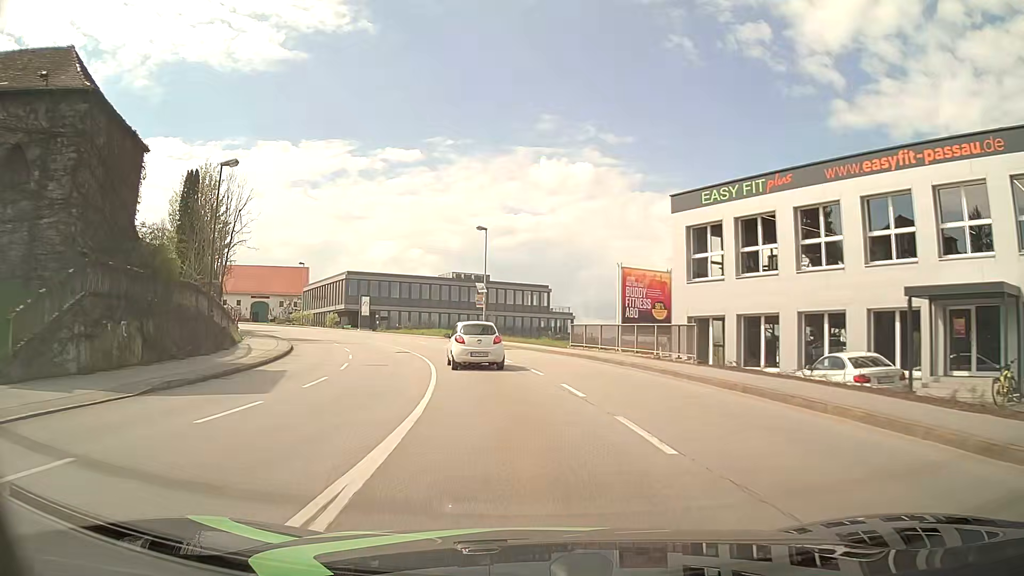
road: tertiary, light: Day
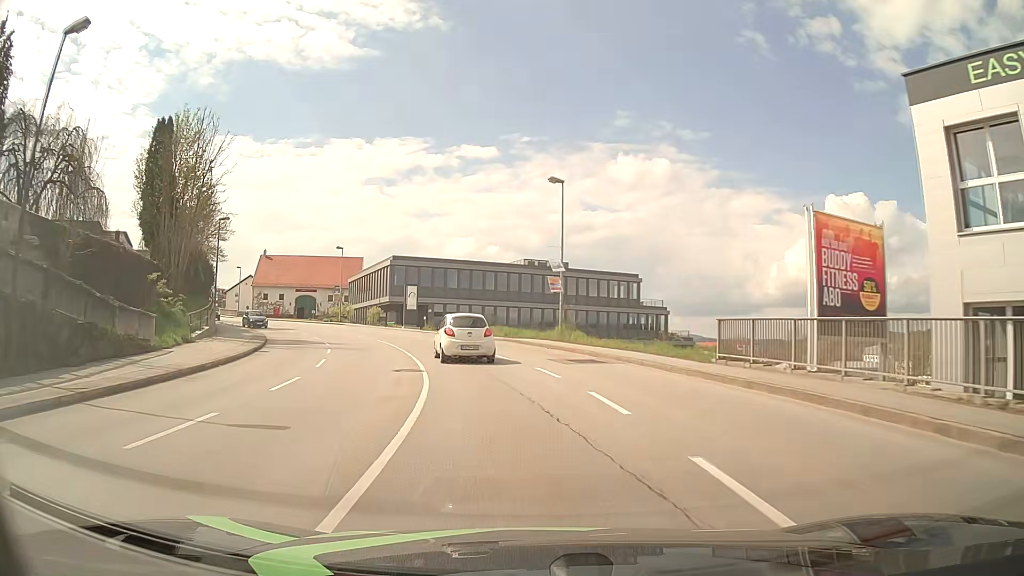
(-0.9, +15.2) m; -7°
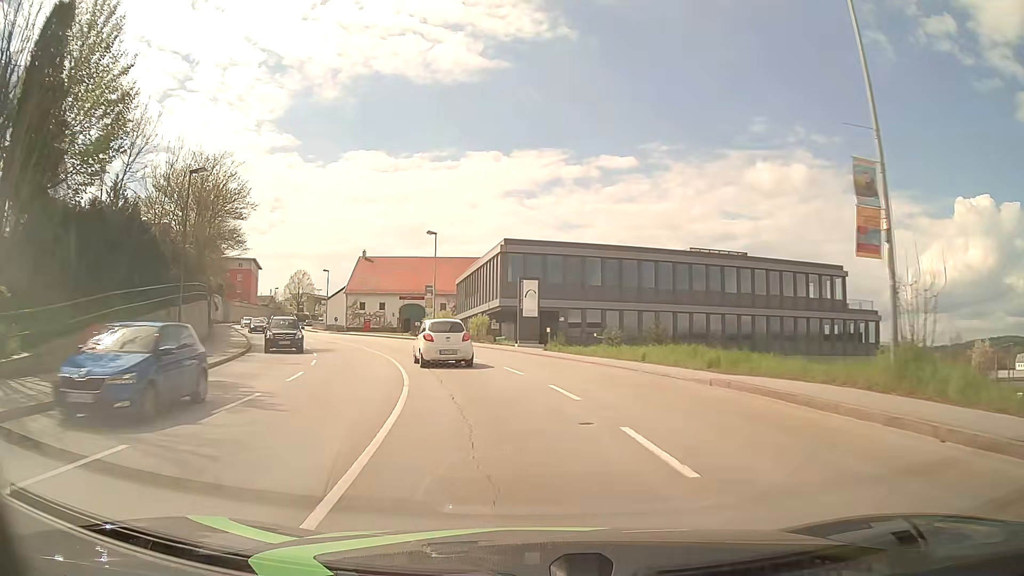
(-2.1, +21.4) m; -12°
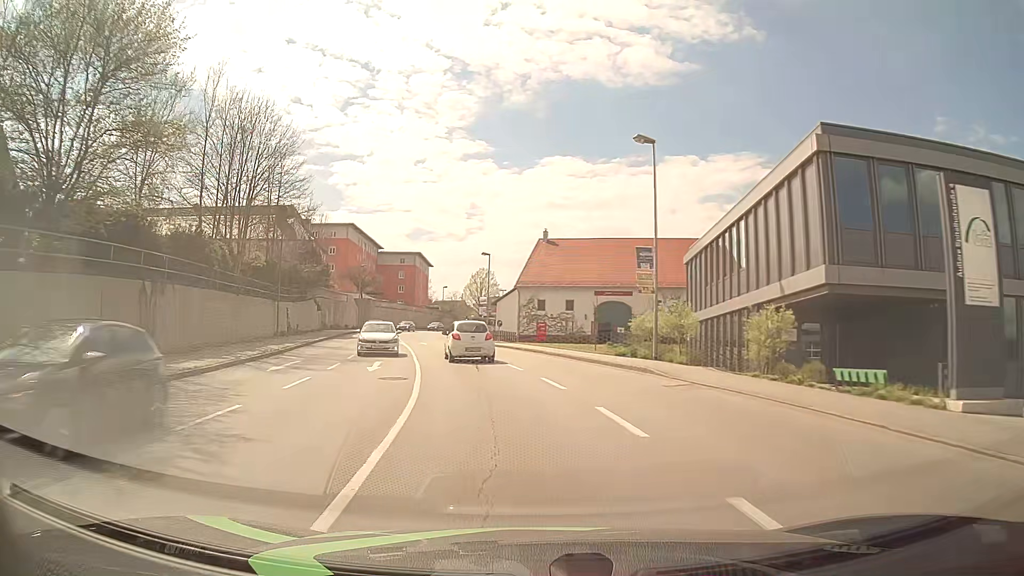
(-4.3, +26.9) m; -18°
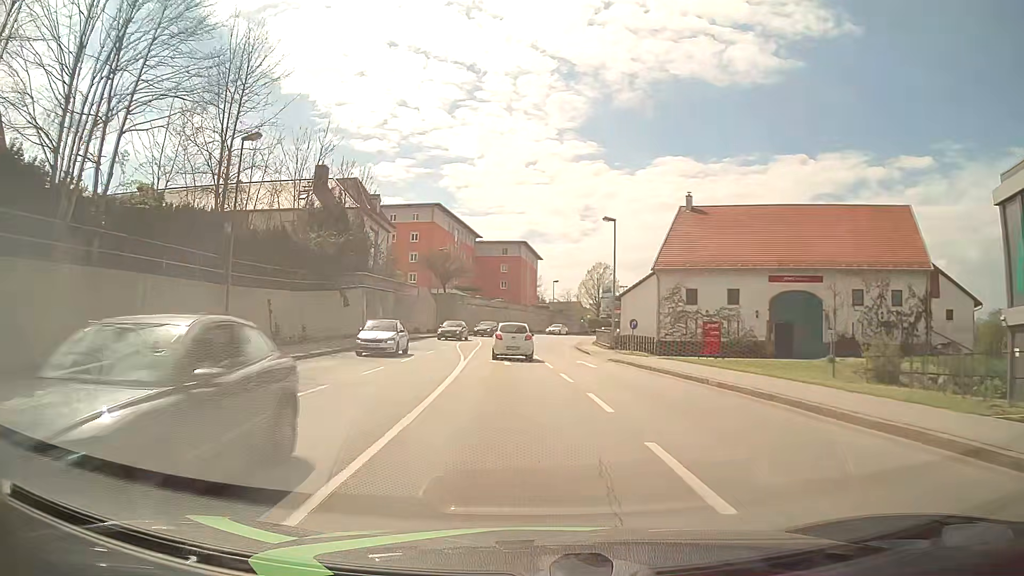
(-1.6, +21.1) m; -9°
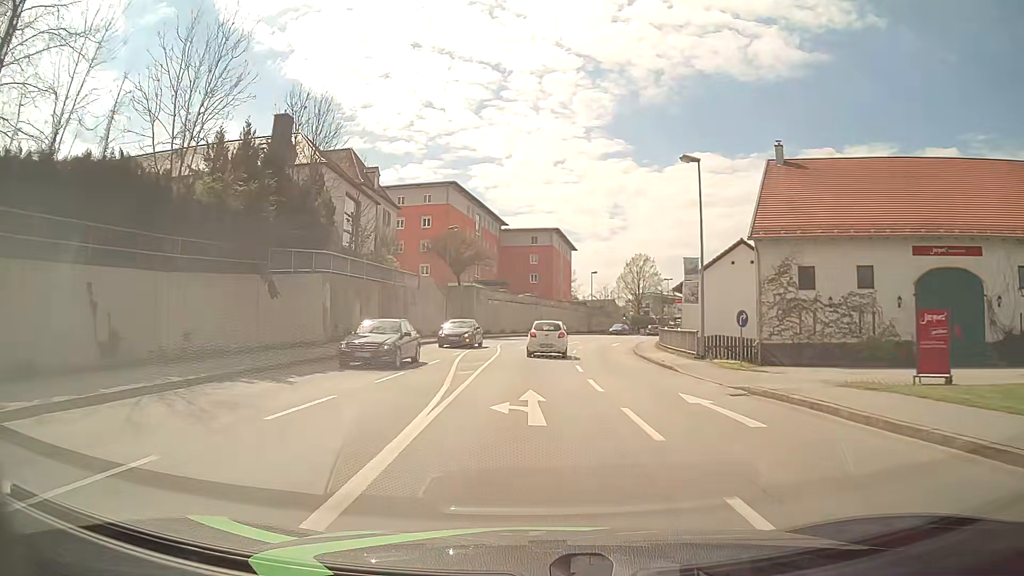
(-0.4, +14.6) m; -2°
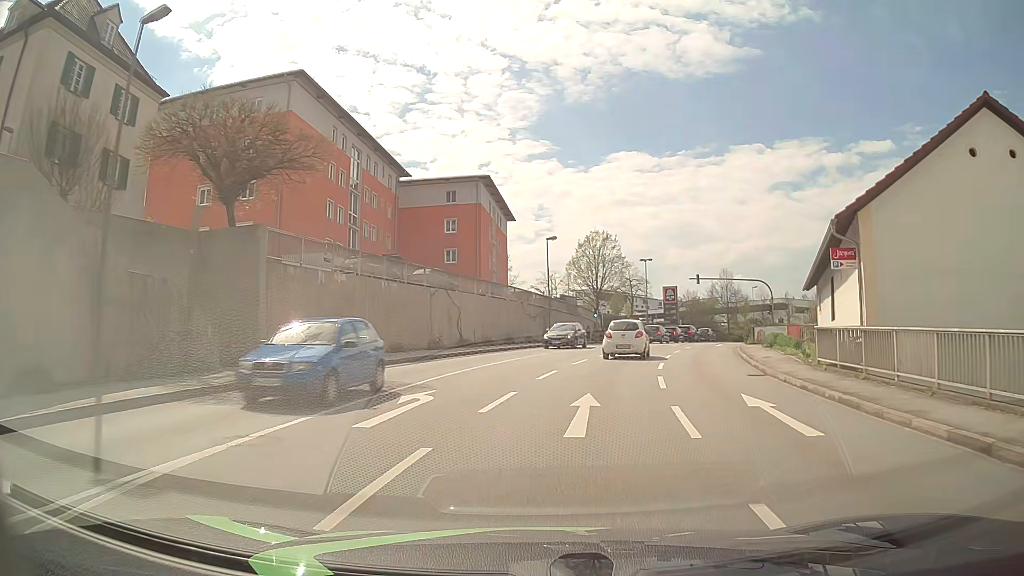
(+0.5, +36.4) m; +6°
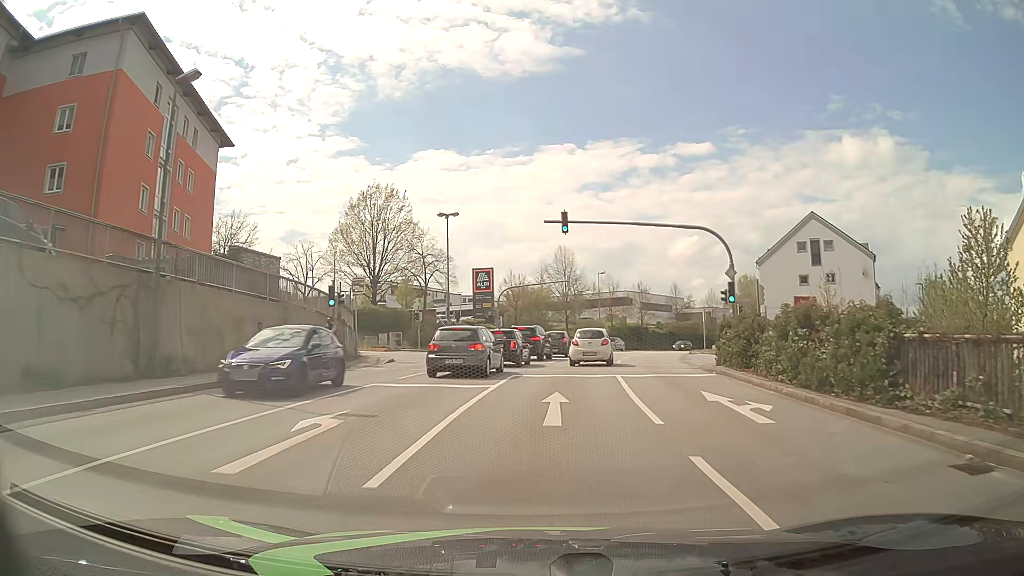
(+5.2, +34.1) m; +17°
(0, +10) (+1, +20) (+2, +30) (+4, +40) (+6, +49) (+10, +59) (+13, +68) (+18, +77) (+23, +86) (+28, +94) m
